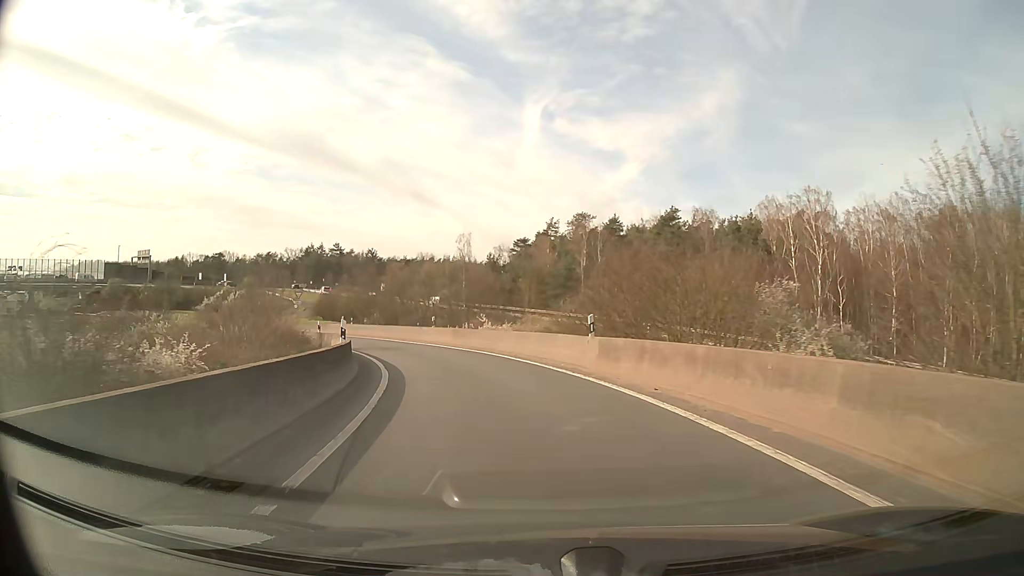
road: motorway_link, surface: asphalt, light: Day
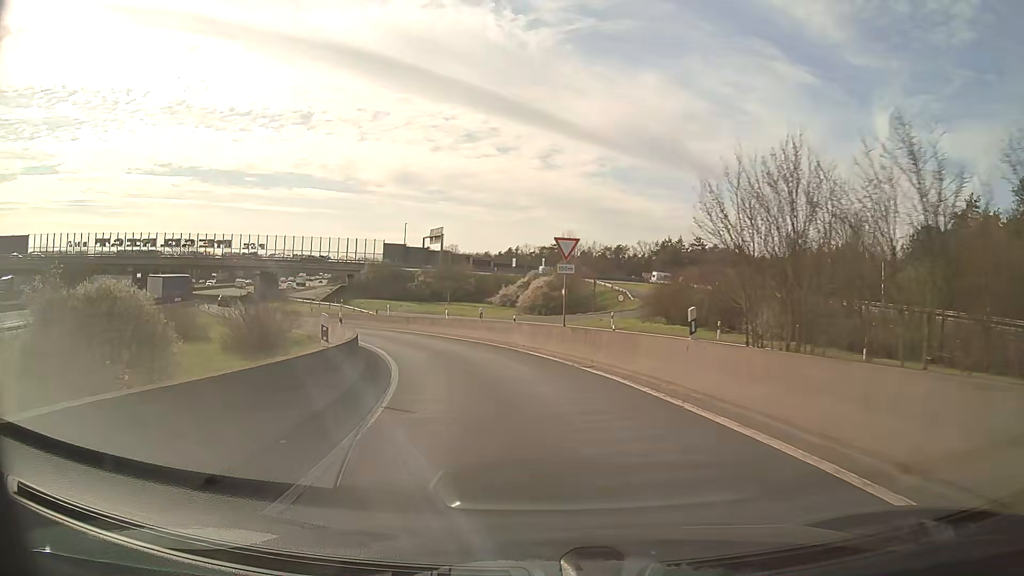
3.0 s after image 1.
(-10.5, +39.2) m; -31°
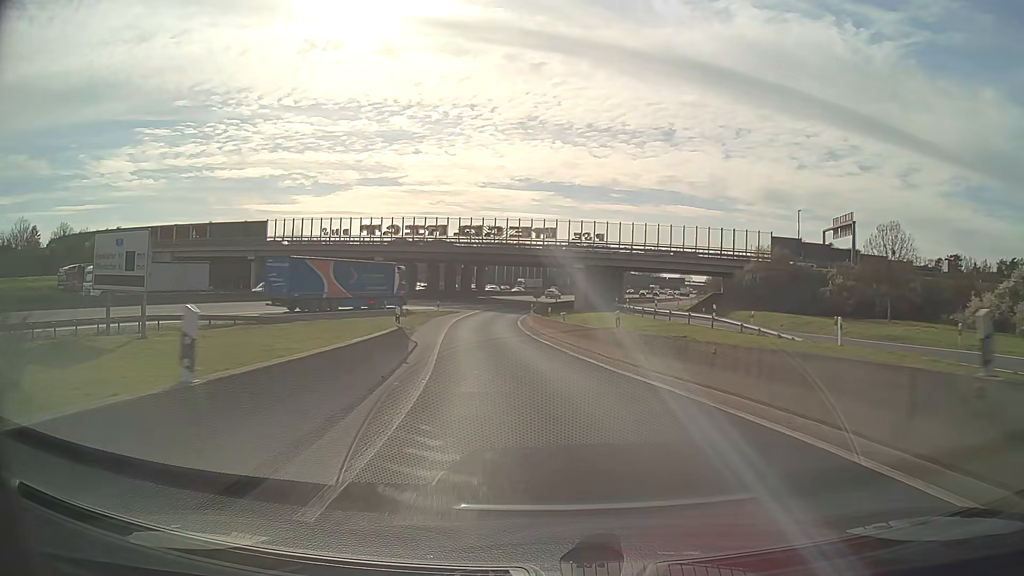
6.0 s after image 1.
(-11.3, +40.3) m; -31°
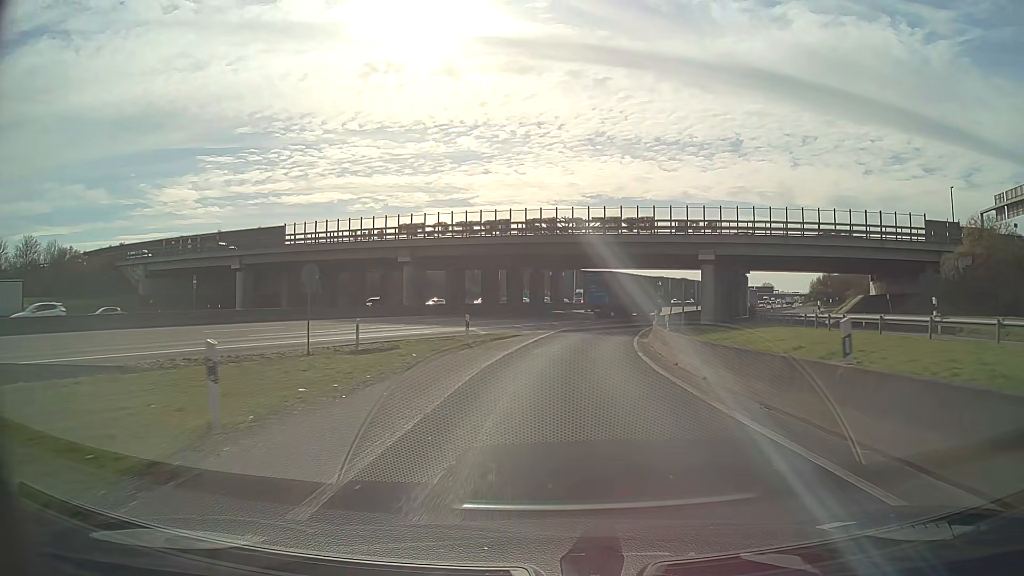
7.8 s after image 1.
(-2.3, +27.0) m; -6°
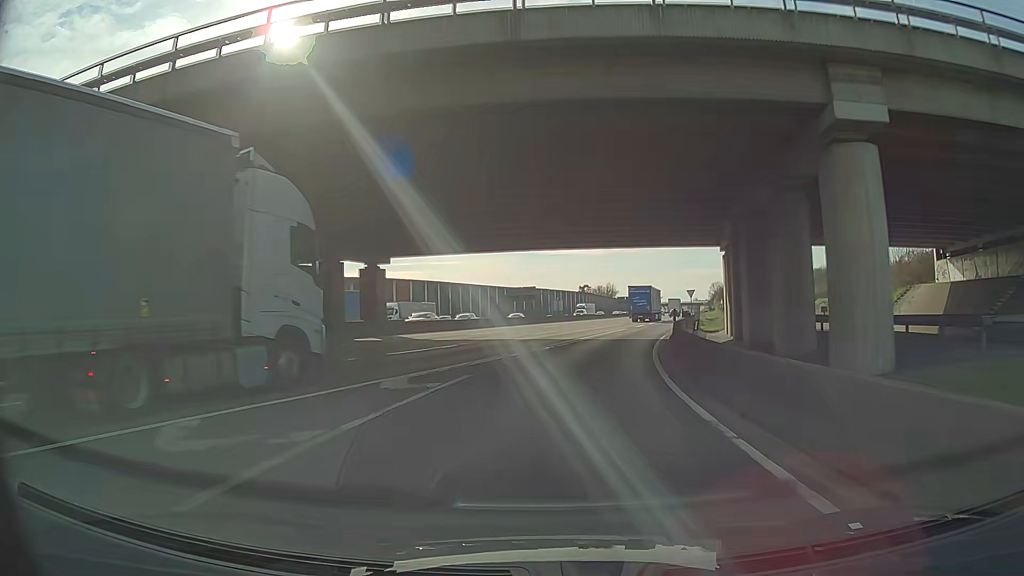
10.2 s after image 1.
(+3.2, +38.5) m; +12°
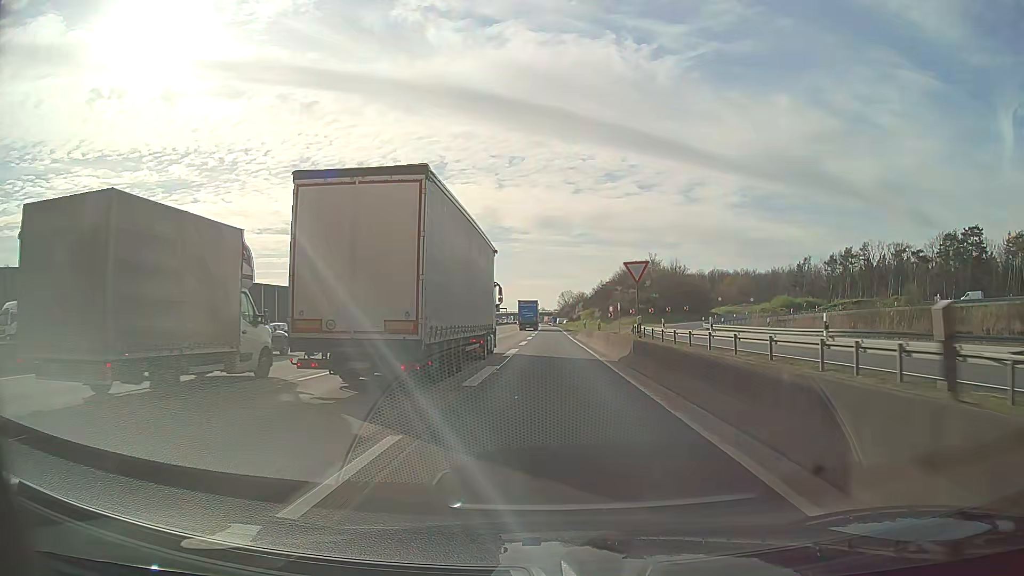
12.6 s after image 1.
(+4.6, +41.1) m; +11°
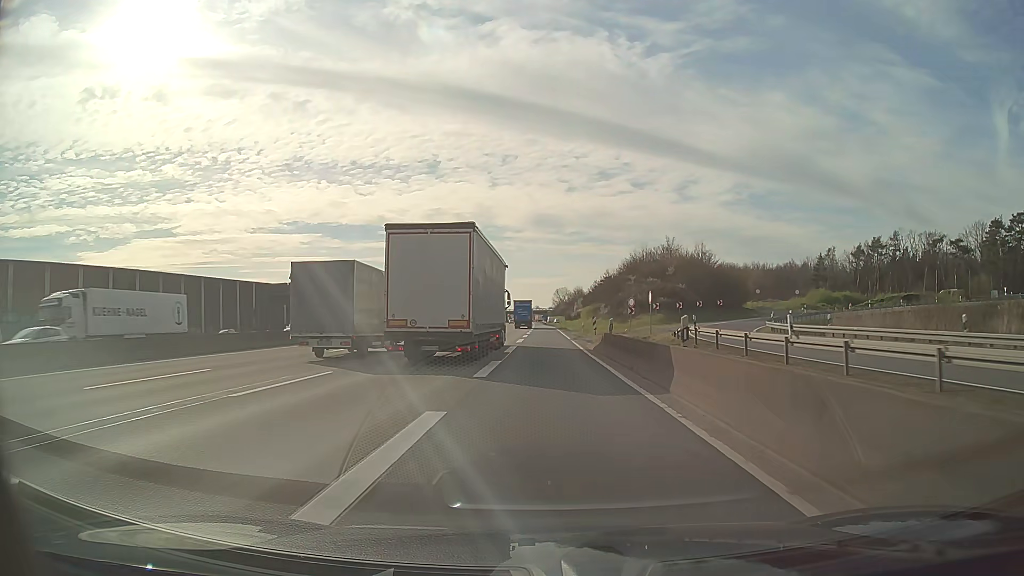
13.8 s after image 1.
(+1.0, +22.0) m; +3°
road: motorway
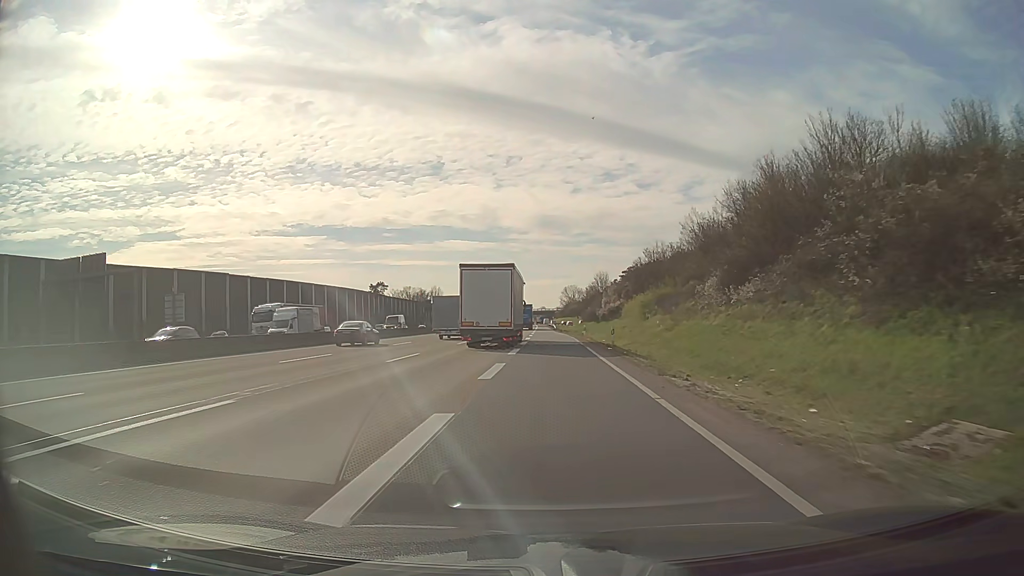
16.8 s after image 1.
(+0.2, +60.6) m; 0°
(0, +10) (0, +20) (0, +30) (-1, +40) (-1, +50) (-1, +60) (-2, +70) (-2, +80) (-2, +90) (-2, +100) m
